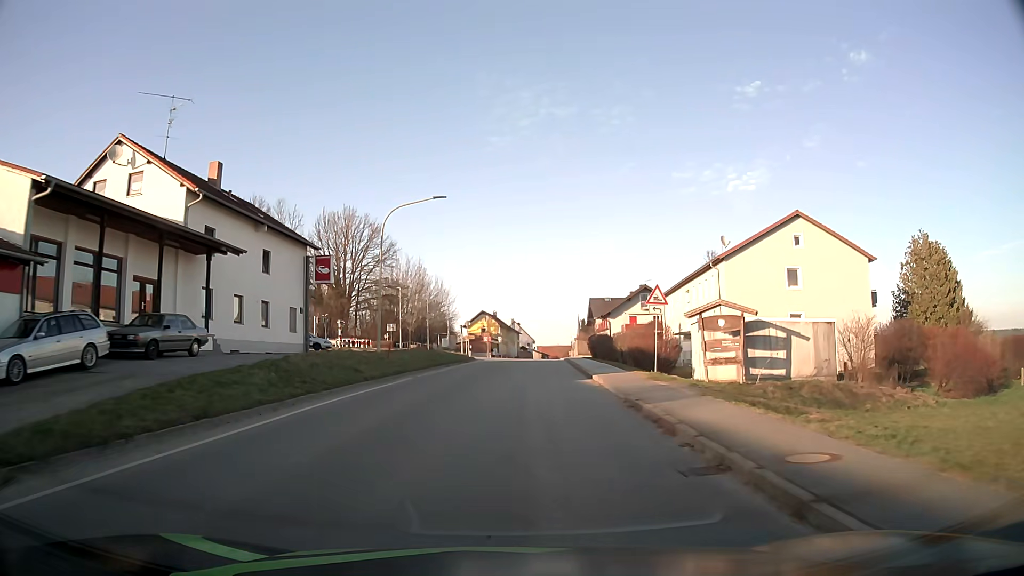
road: tertiary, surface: asphalt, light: Day
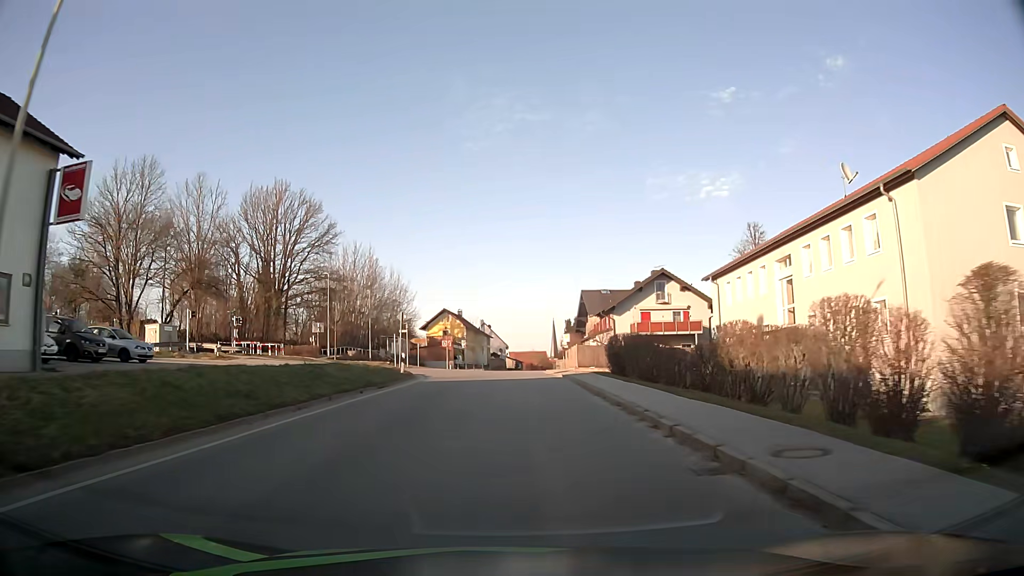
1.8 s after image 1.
(+0.5, +23.4) m; +2°
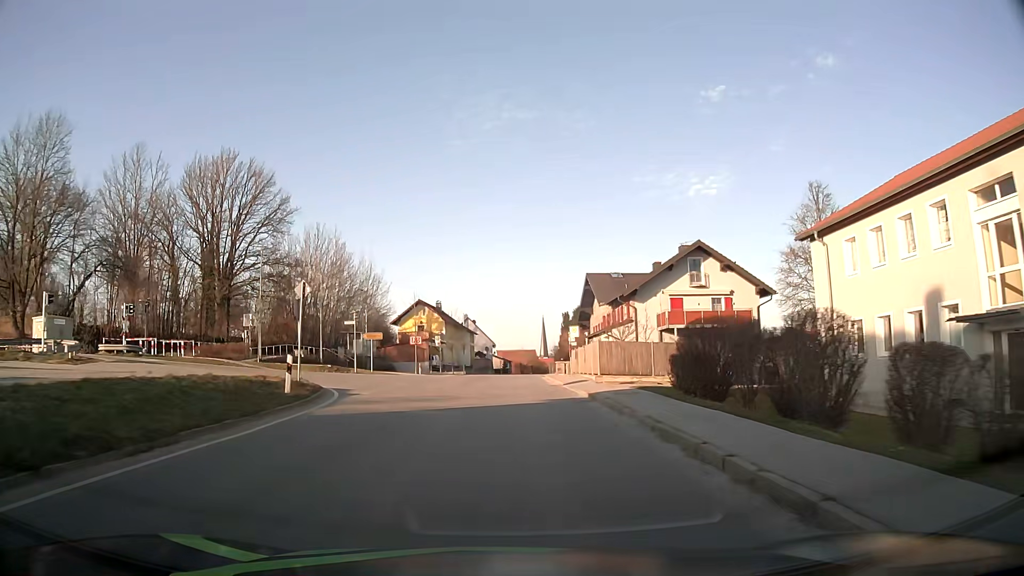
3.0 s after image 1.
(+0.2, +15.6) m; +1°
(0, +10) (0, +20) (0, +30) (0, +40) (0, +50) (+1, +60) (+1, +70) (+2, +80) (+2, +90) (+3, +100) m
